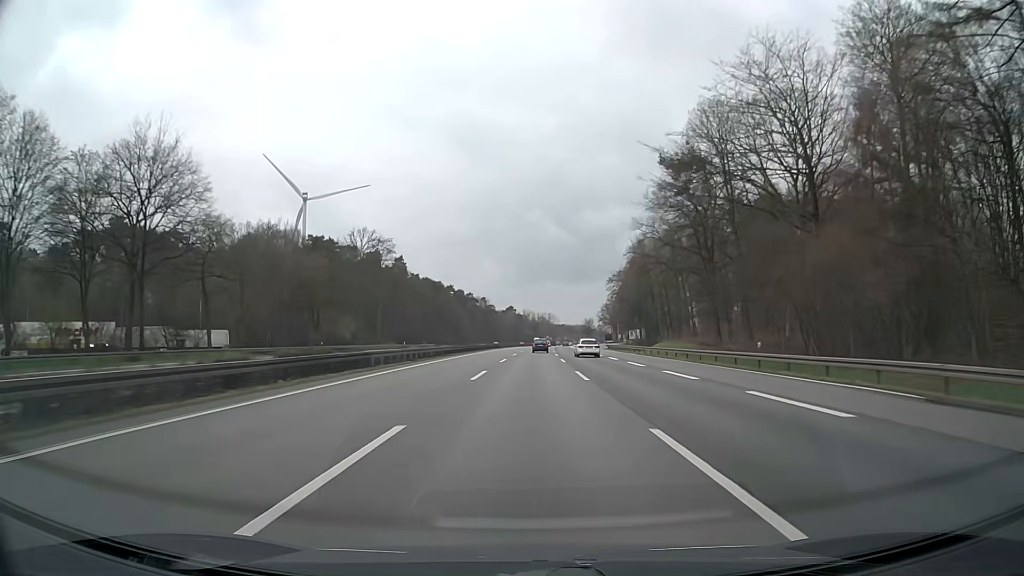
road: motorway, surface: asphalt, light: Day
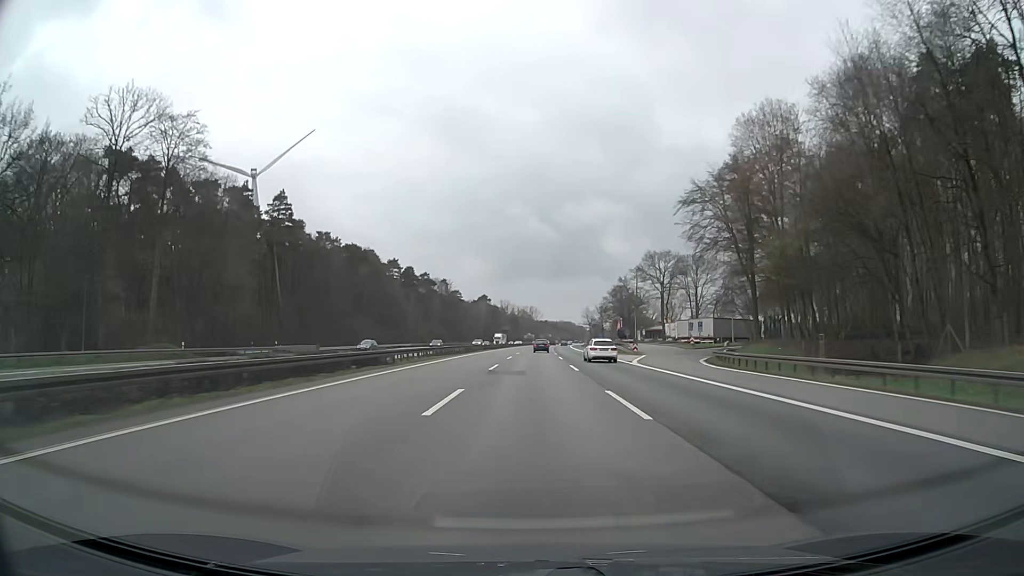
(+1.0, +82.6) m; +1°
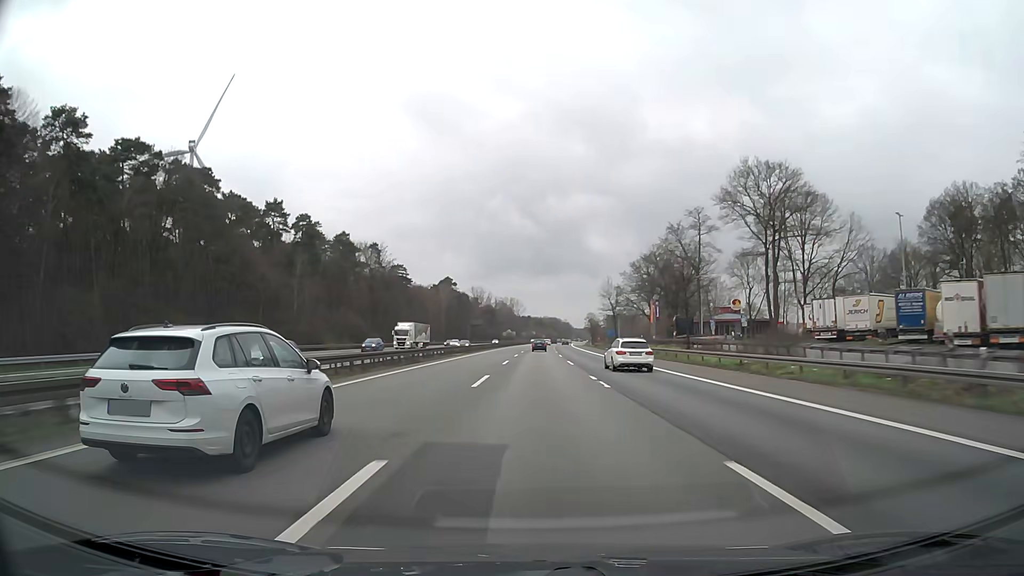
(+1.1, +82.6) m; +2°
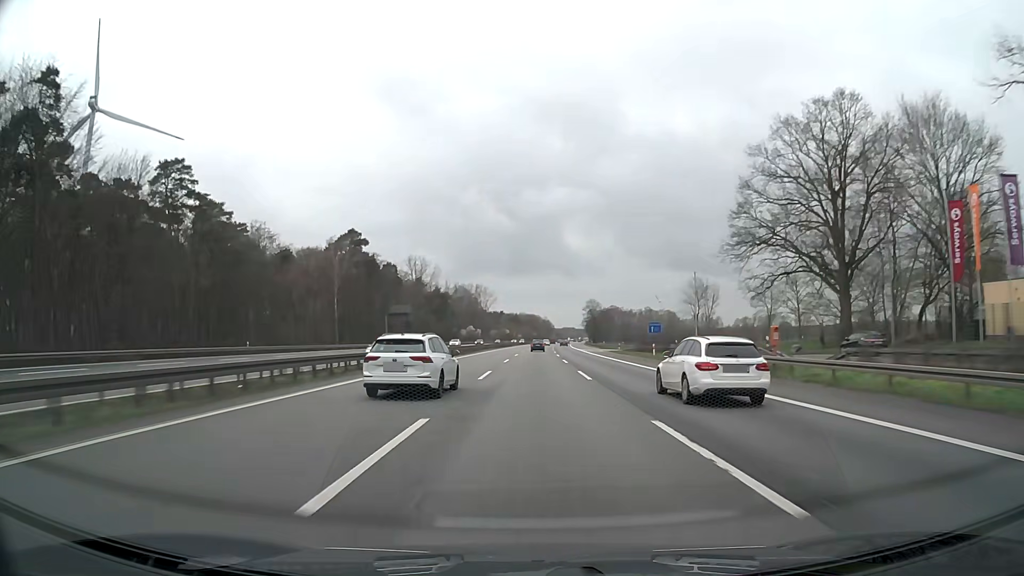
(+2.2, +104.2) m; +2°
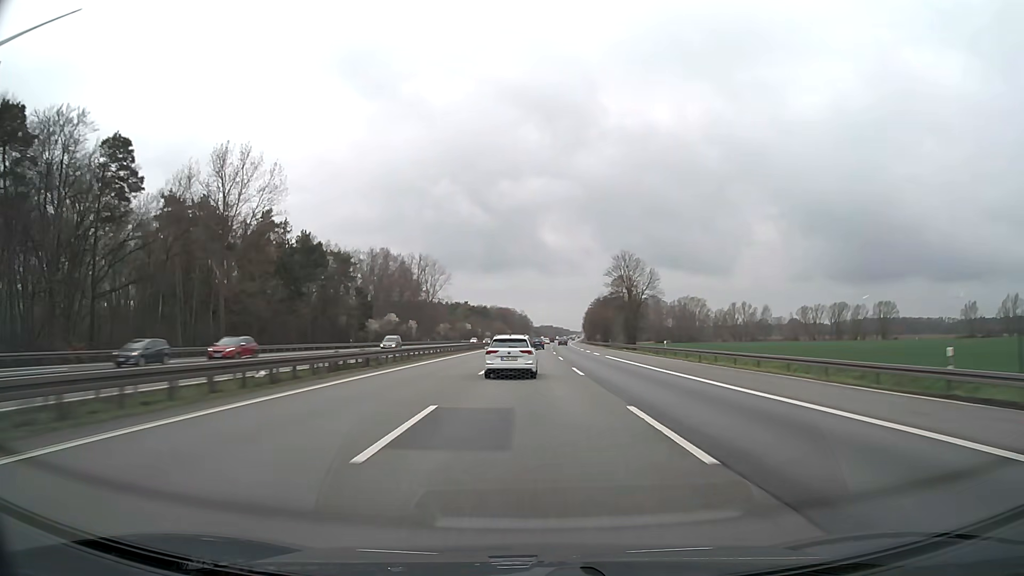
(+1.9, +106.1) m; +2°
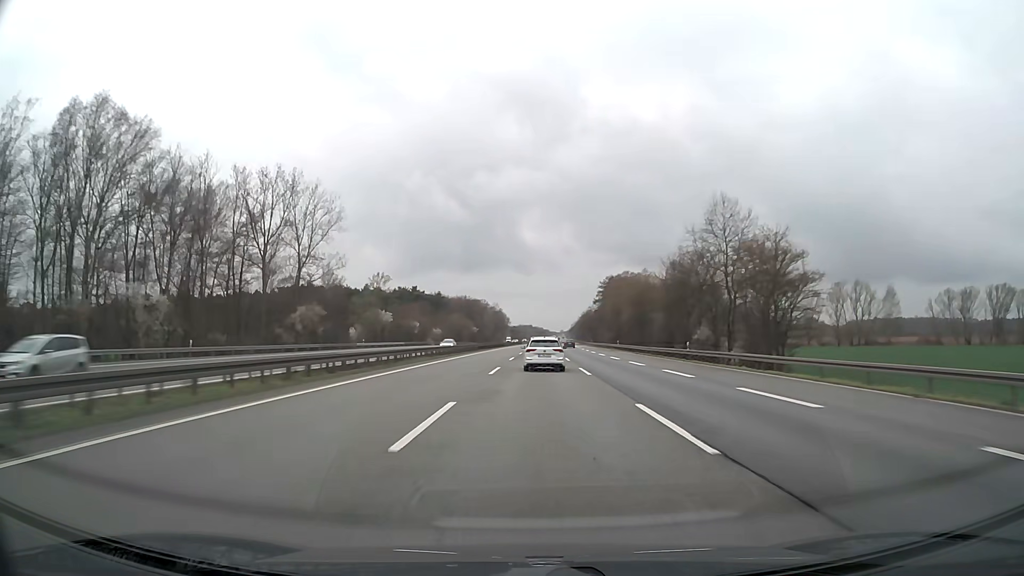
(+1.6, +107.5) m; +2°
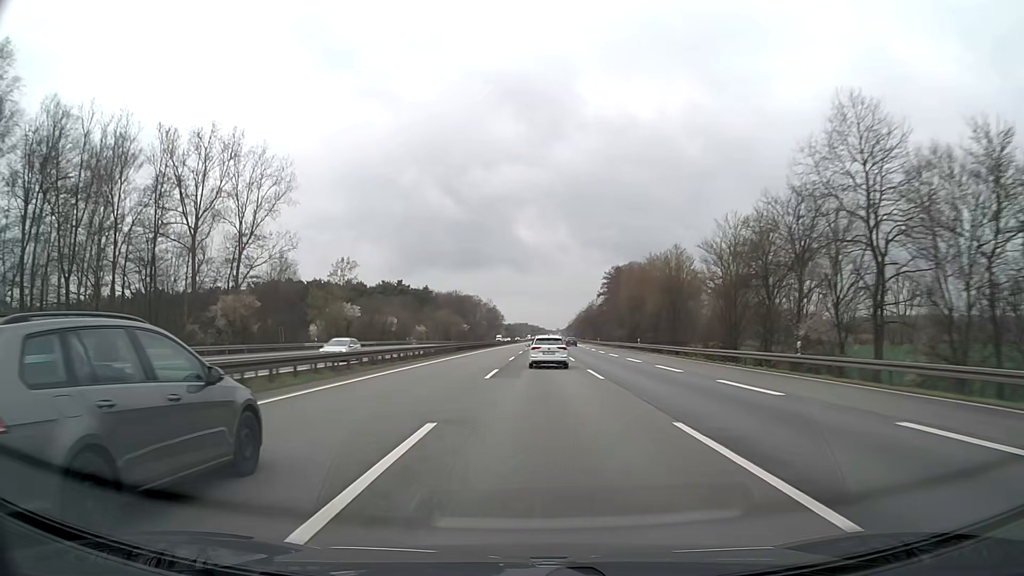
(+0.1, +21.6) m; 0°
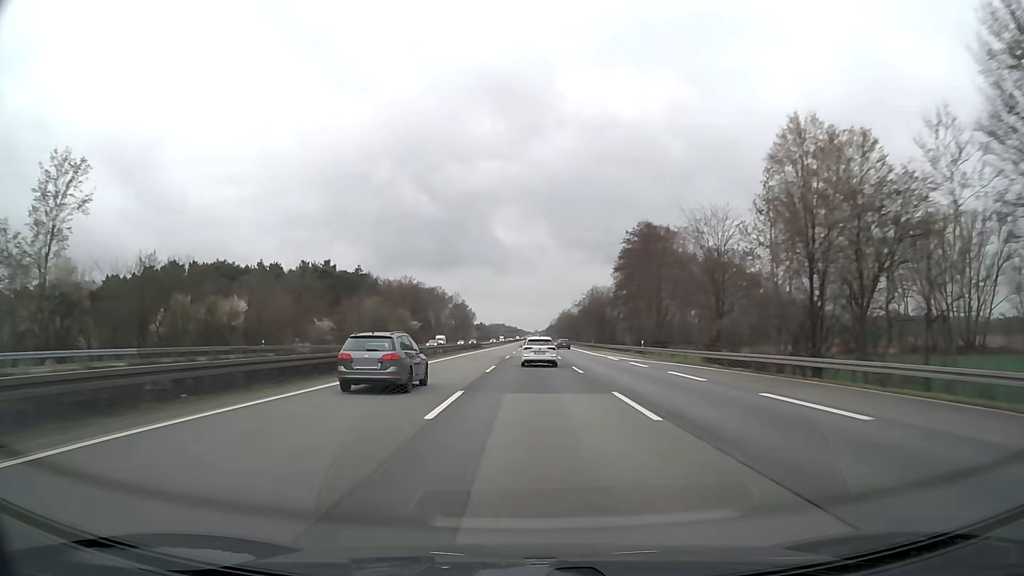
(+1.1, +65.1) m; +2°
(0, +10) (0, +20) (0, +30) (0, +40) (0, +50) (0, +60) (+1, +70) (+1, +80) (+1, +90) (+1, +100) m
